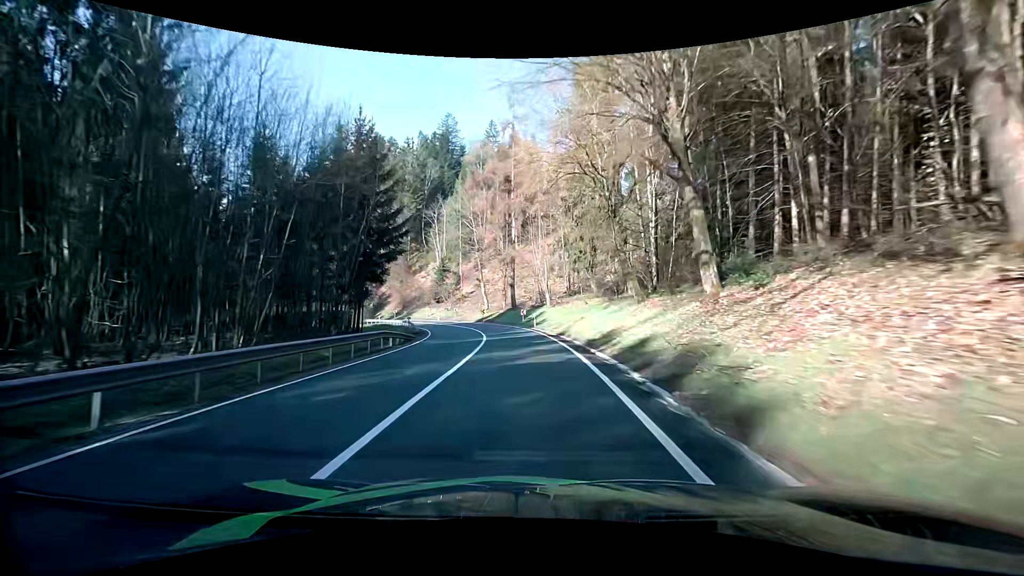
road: secondary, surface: asphalt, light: Day
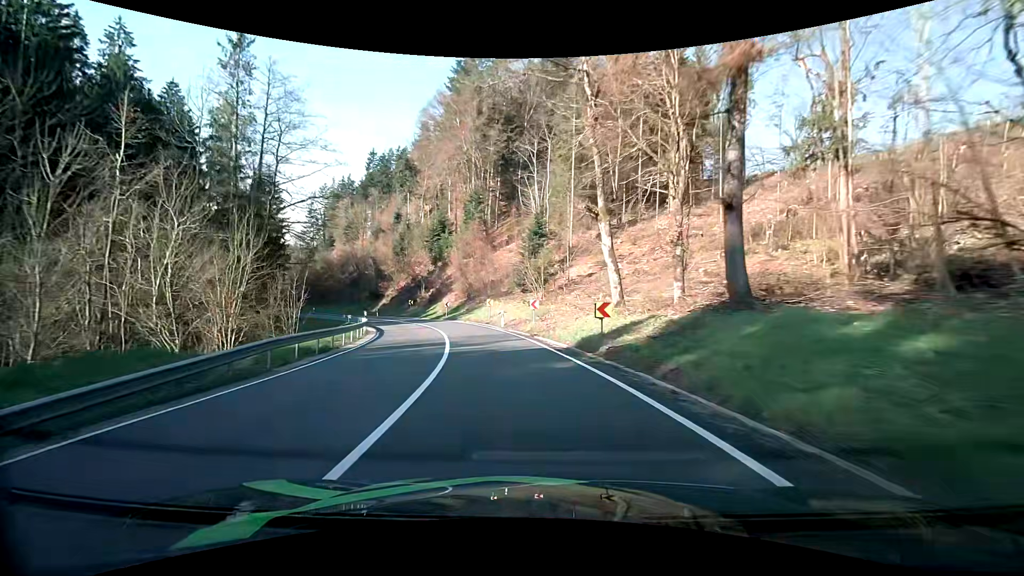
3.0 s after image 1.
(-3.6, +45.9) m; -14°
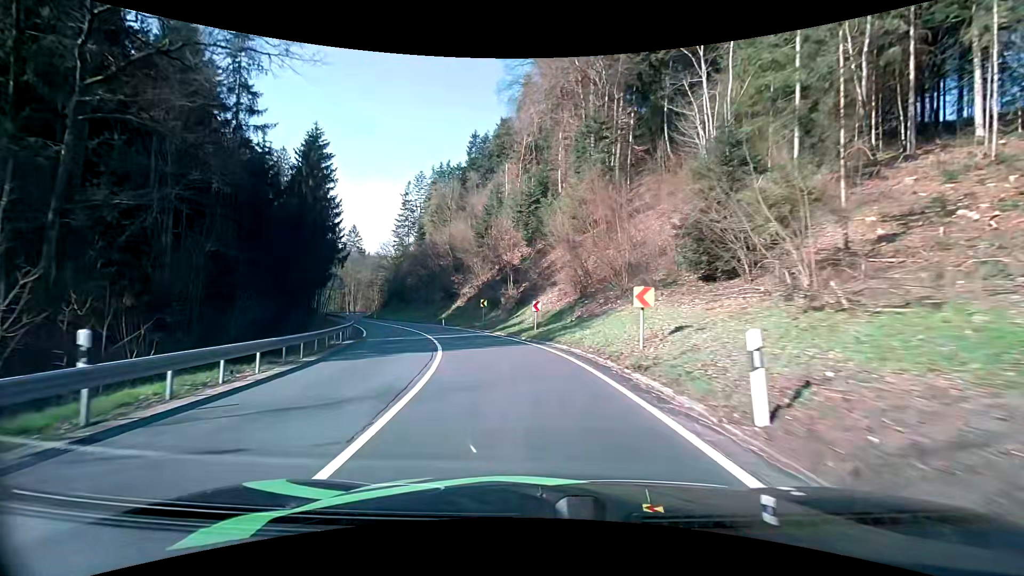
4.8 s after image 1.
(-3.0, +27.3) m; -13°
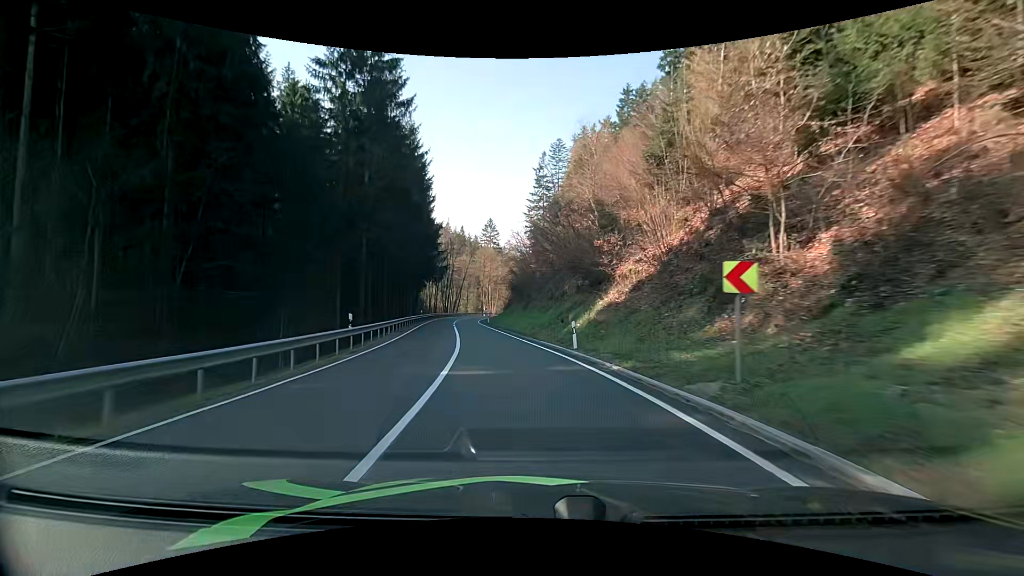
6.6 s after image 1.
(-4.4, +27.7) m; -17°
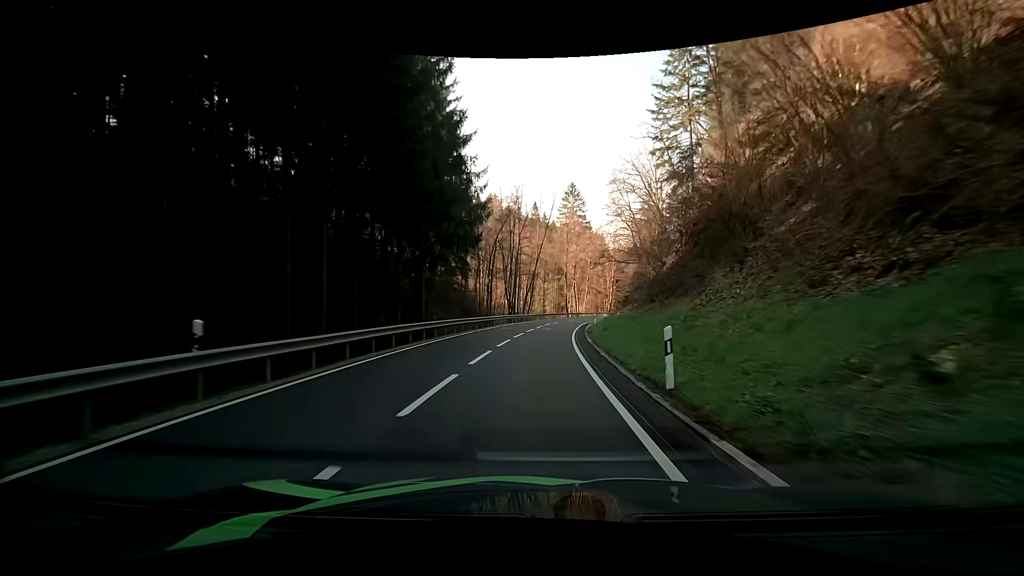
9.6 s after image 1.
(-6.9, +49.5) m; -11°
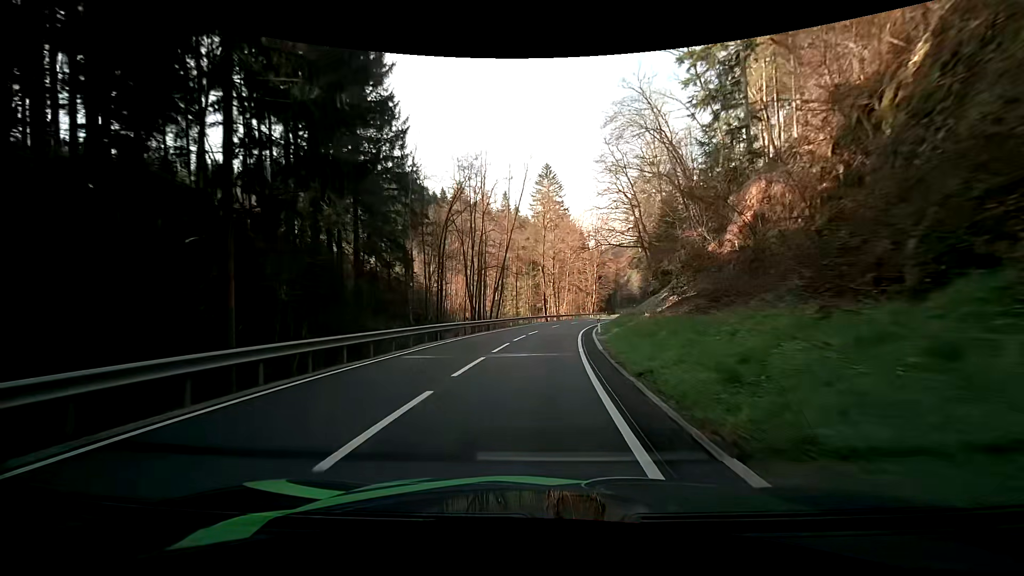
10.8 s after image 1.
(+0.6, +20.0) m; +2°
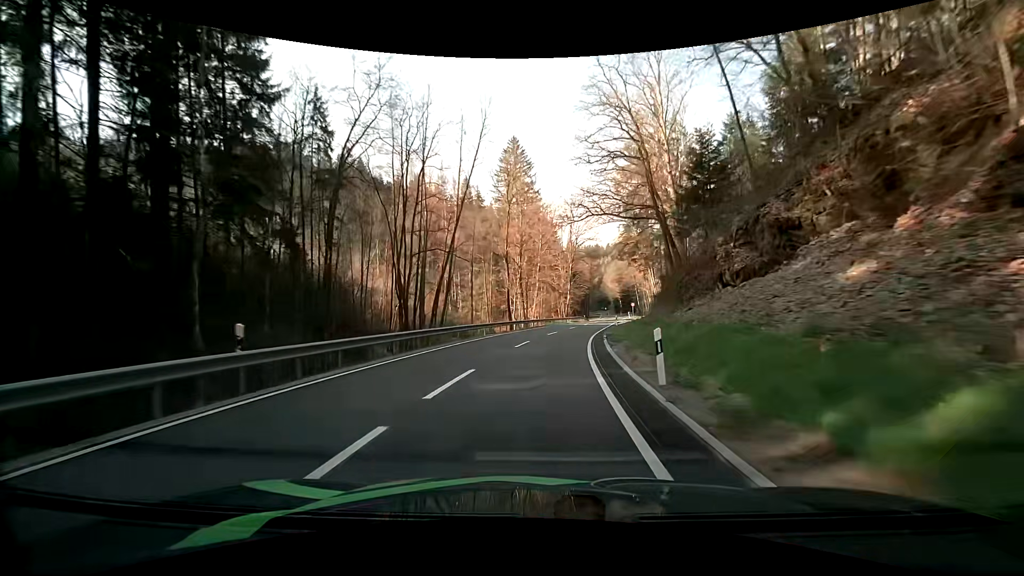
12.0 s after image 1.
(+0.9, +20.4) m; +4°
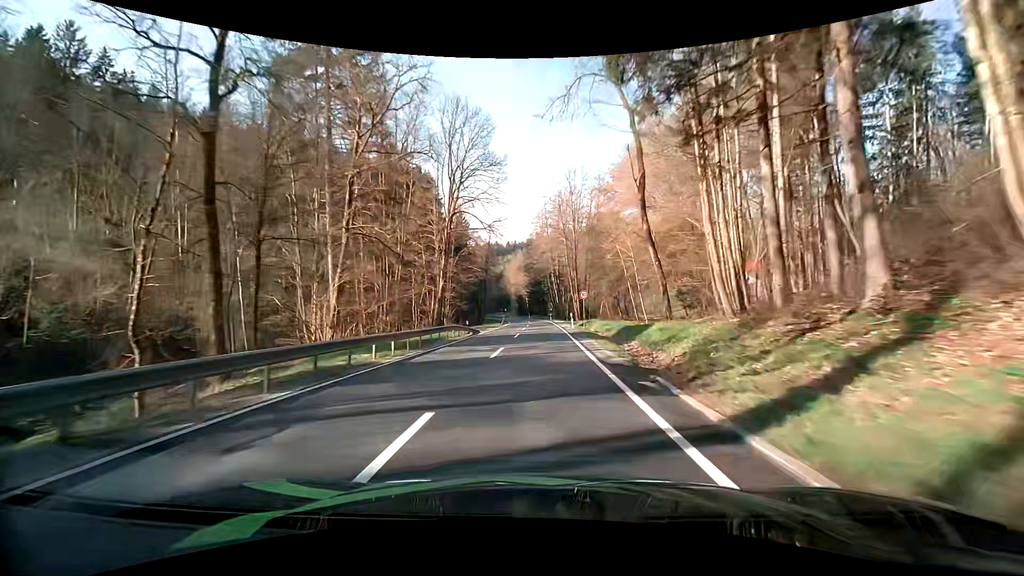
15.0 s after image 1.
(+5.6, +52.8) m; +12°
(0, +10) (0, +20) (0, +30) (0, +40) (0, +50) (0, +60) (0, +70) (-1, +80) (-1, +90) (-2, +100) m
